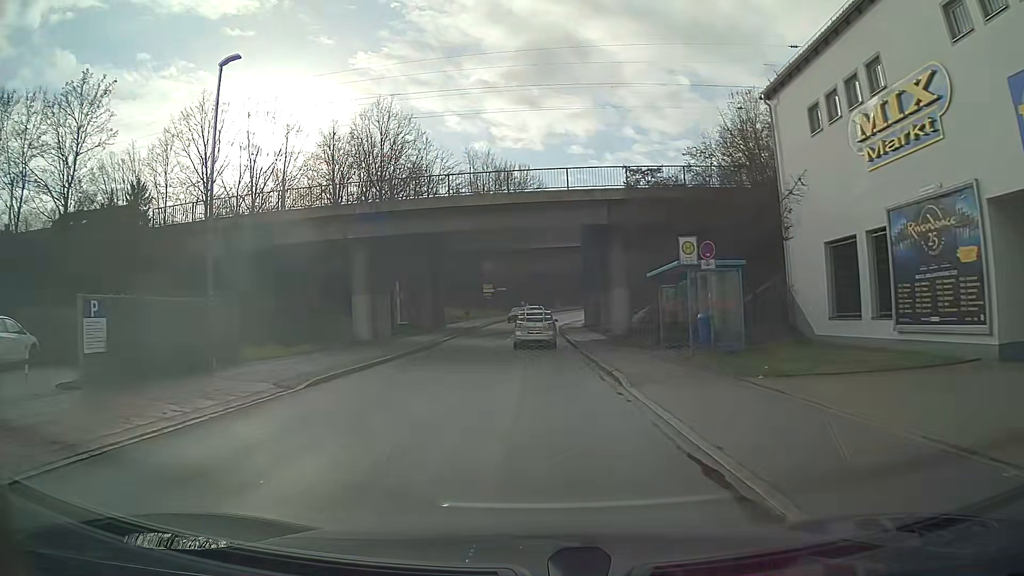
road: unclassified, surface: asphalt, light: Day
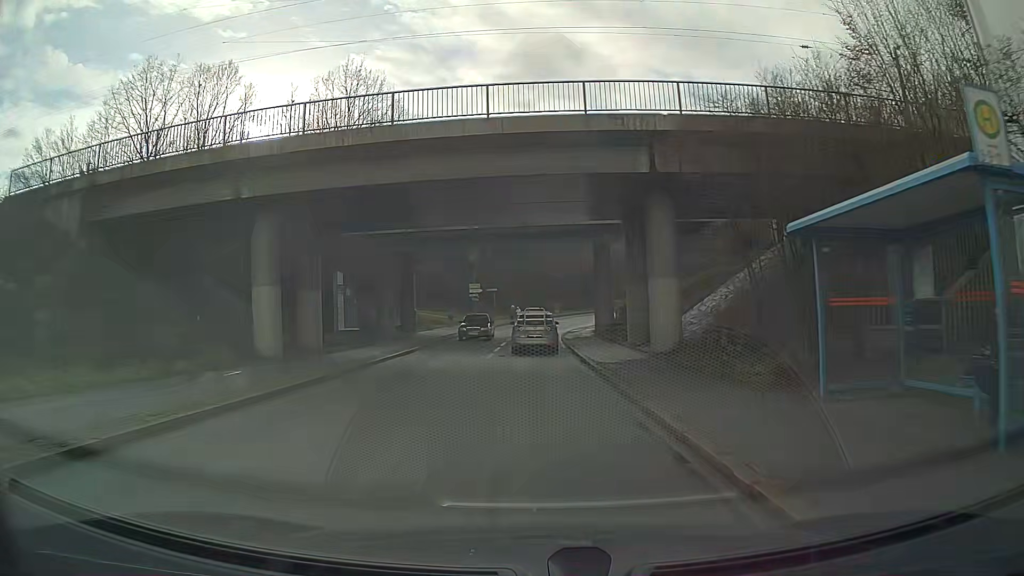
(0.0, +12.0) m; 0°
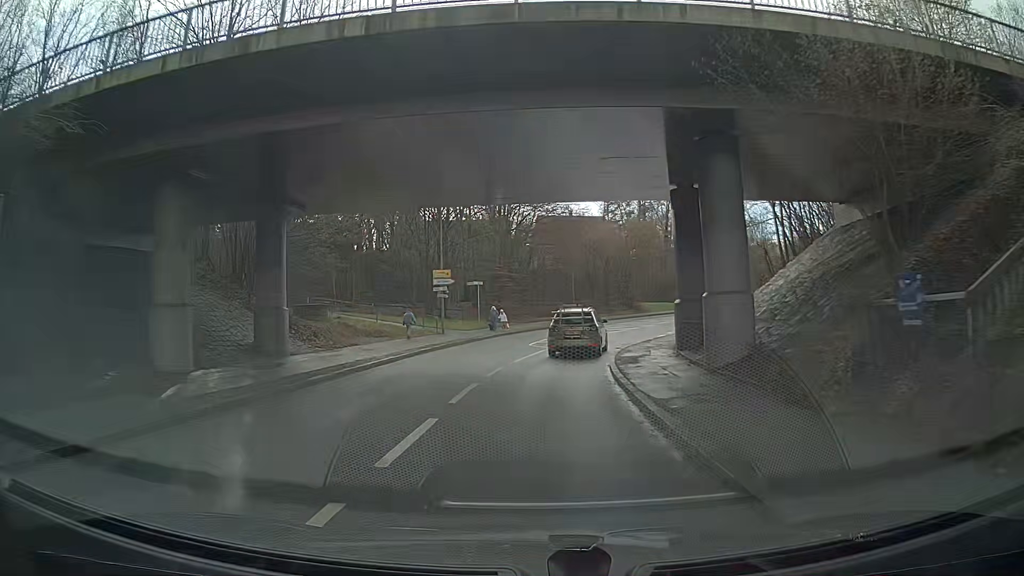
(-0.2, +24.9) m; -2°
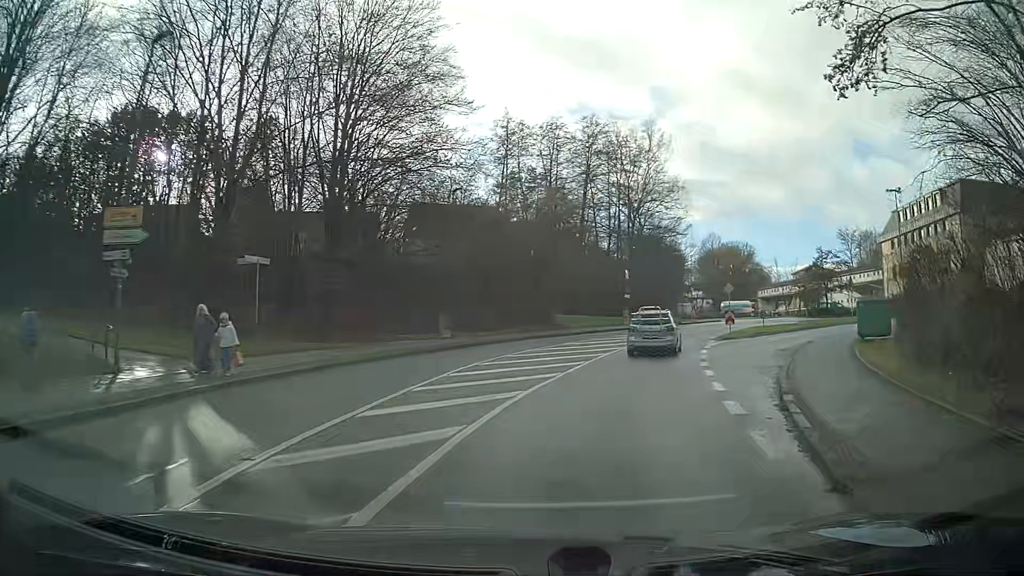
(+0.6, +24.8) m; +12°
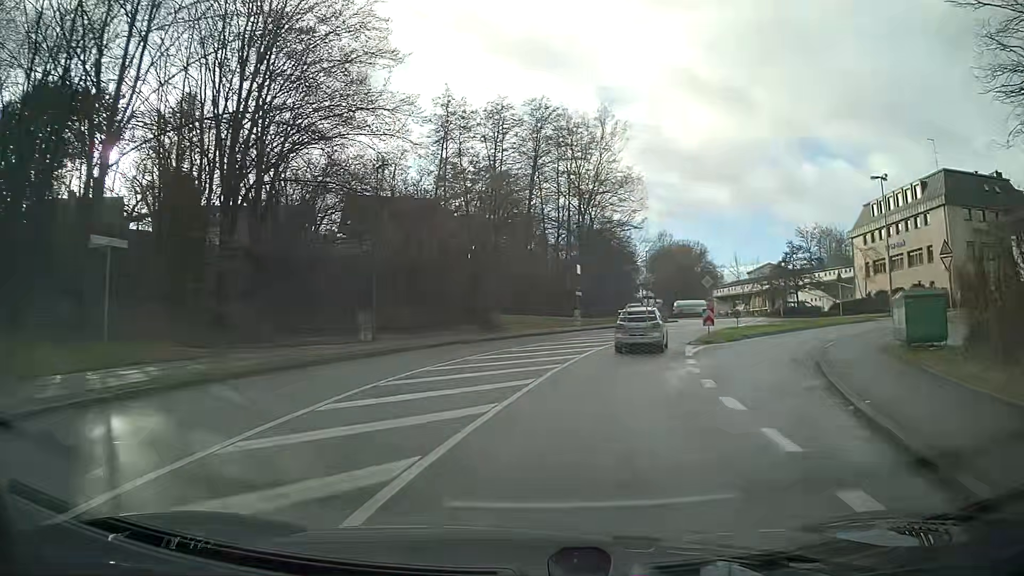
(+0.4, +6.2) m; +6°
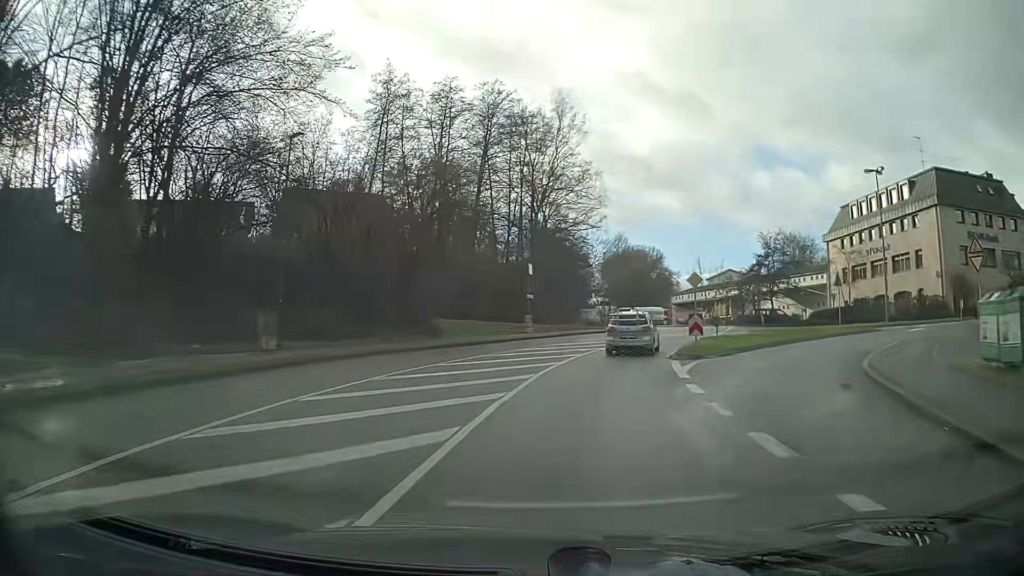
(+0.2, +6.2) m; +3°
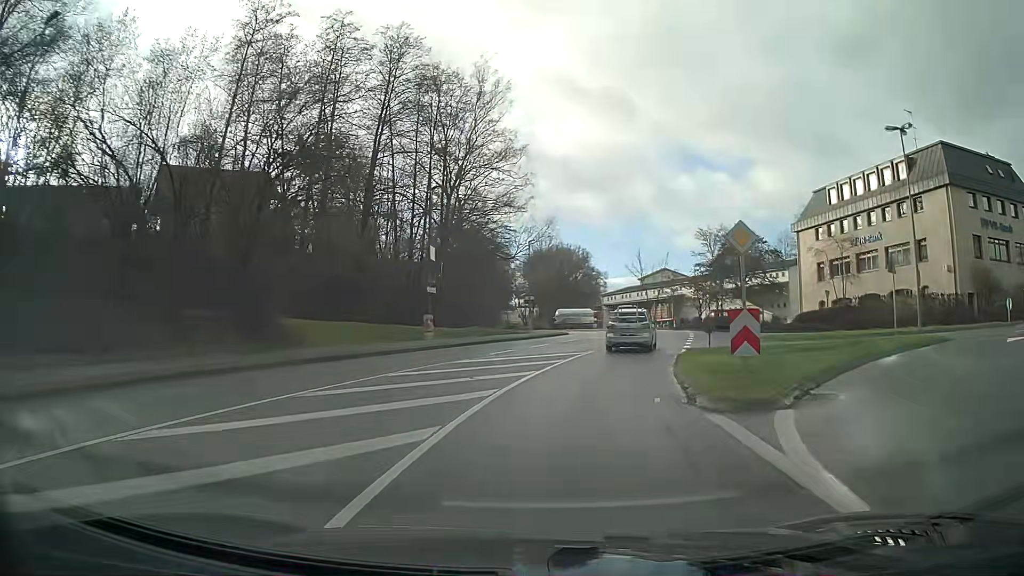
(+0.8, +12.6) m; +7°
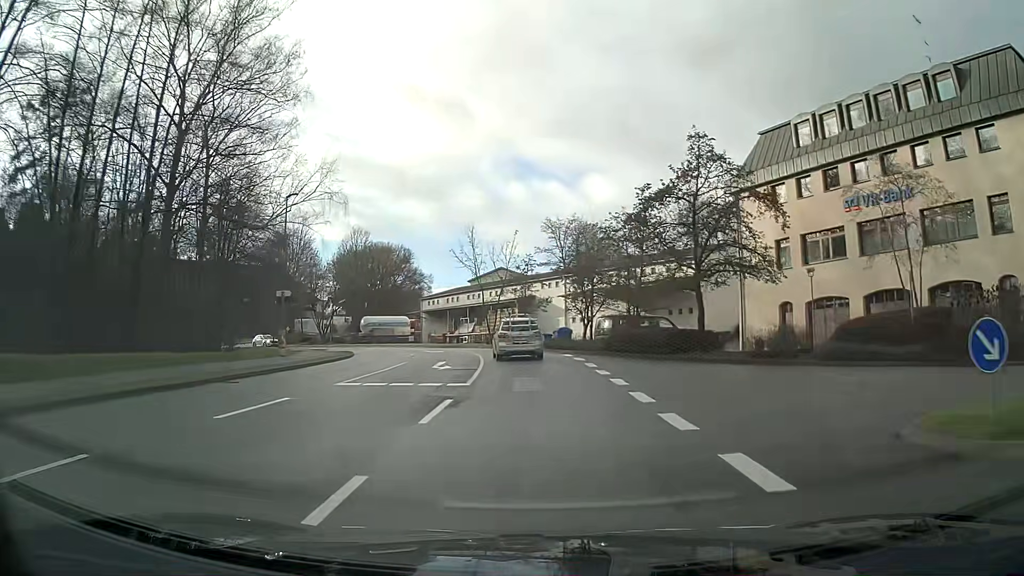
(+3.4, +25.5) m; +13°
